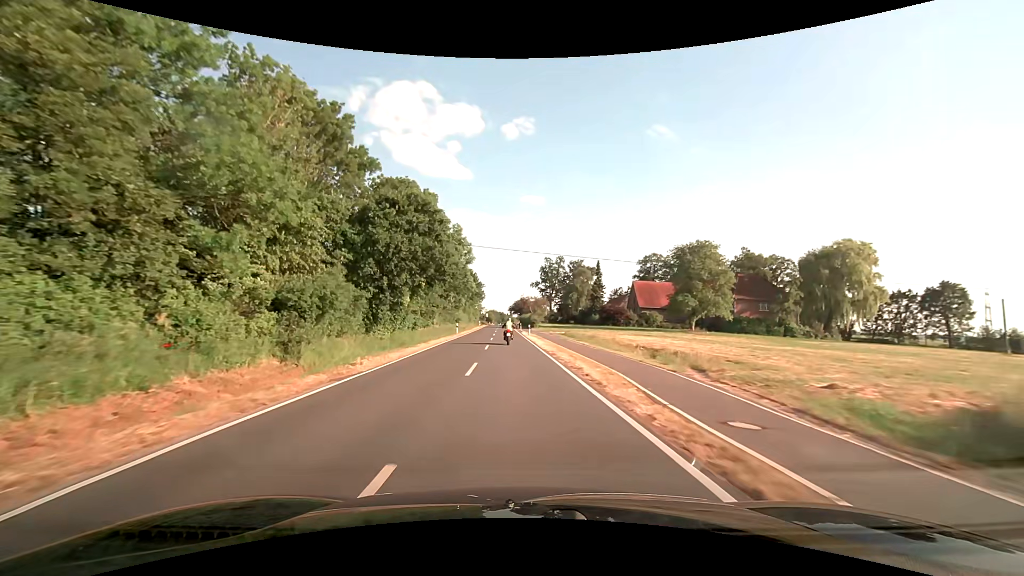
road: tertiary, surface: asphalt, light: Day
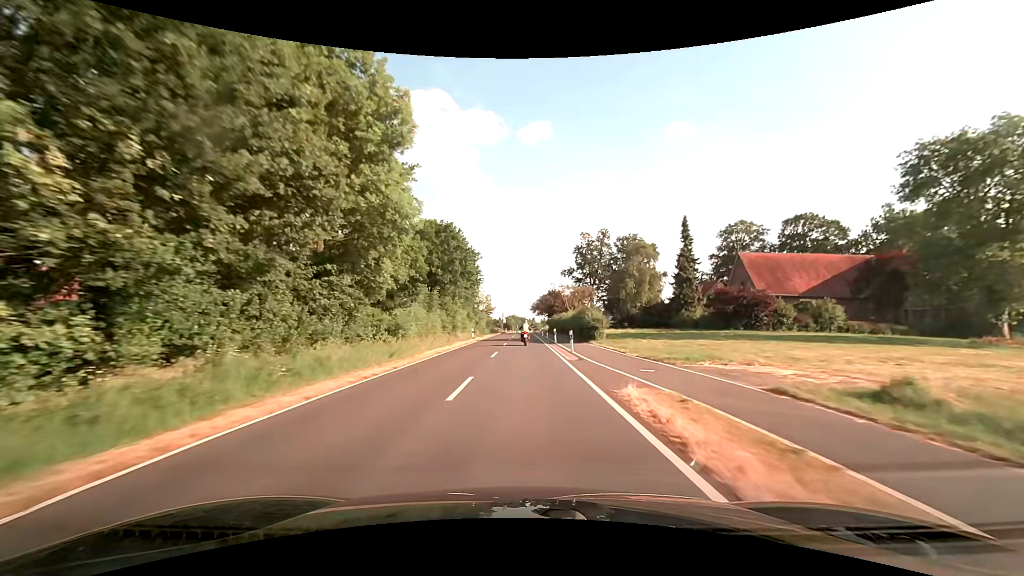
(-2.0, +52.0) m; -3°
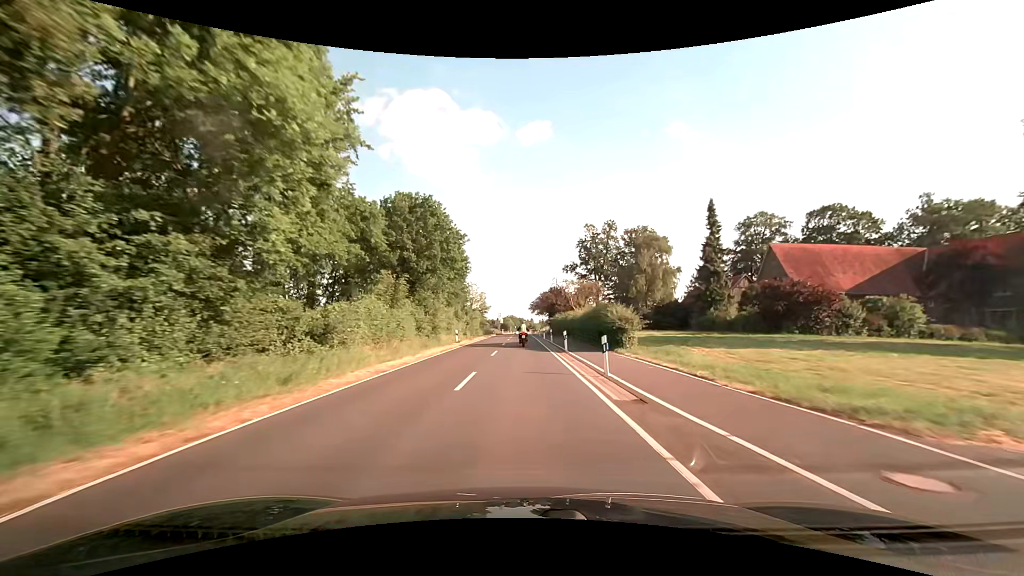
(0.0, +10.5) m; 0°
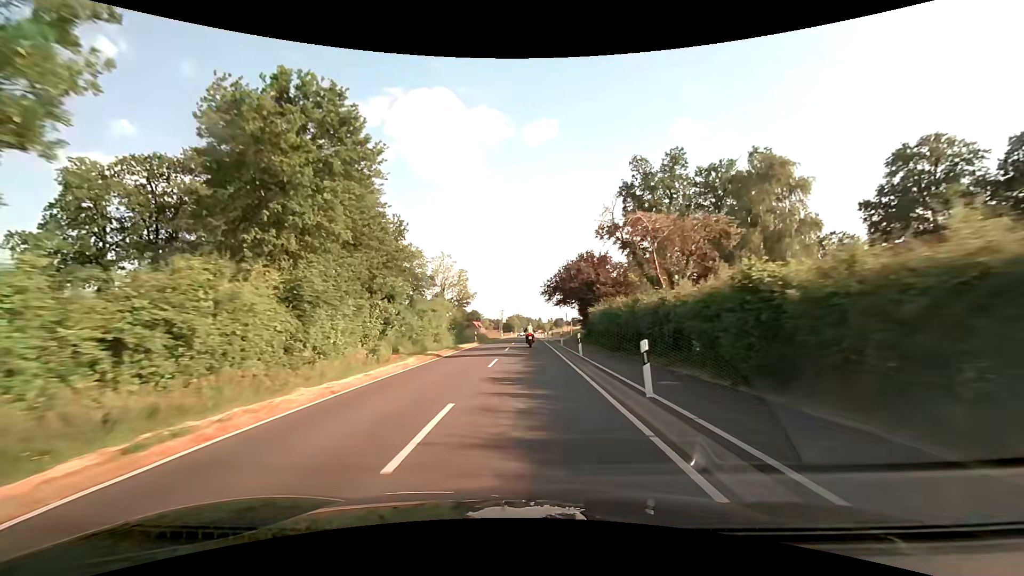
(0.0, +41.7) m; -1°
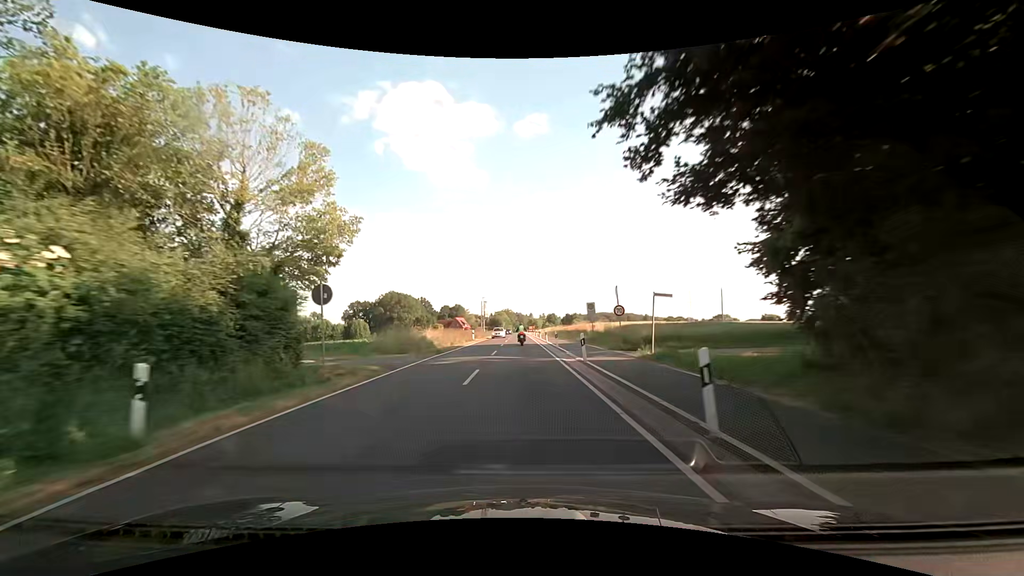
(+0.2, +41.2) m; +1°
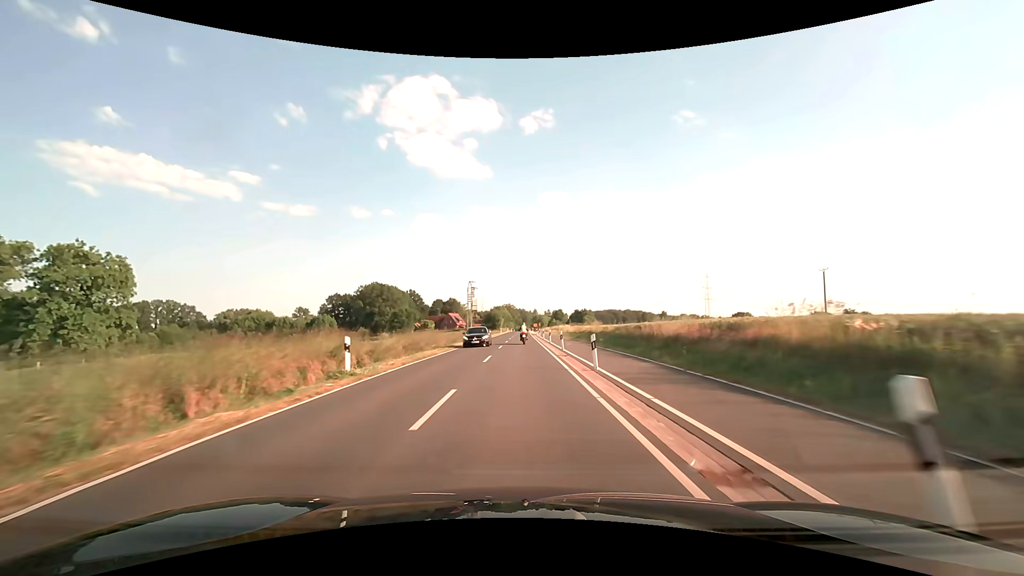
(0.0, +41.0) m; 0°
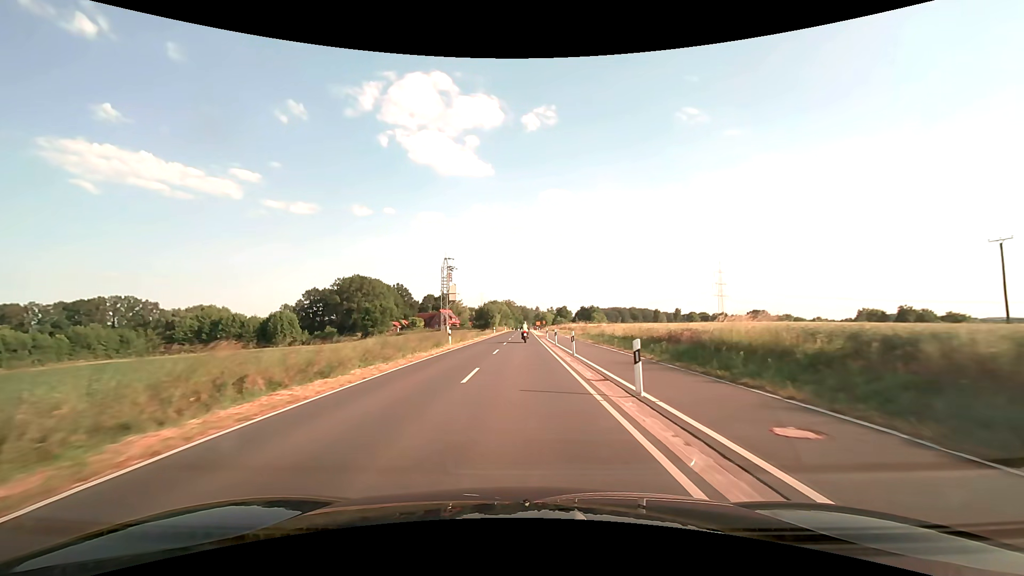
(-0.2, +30.8) m; 0°
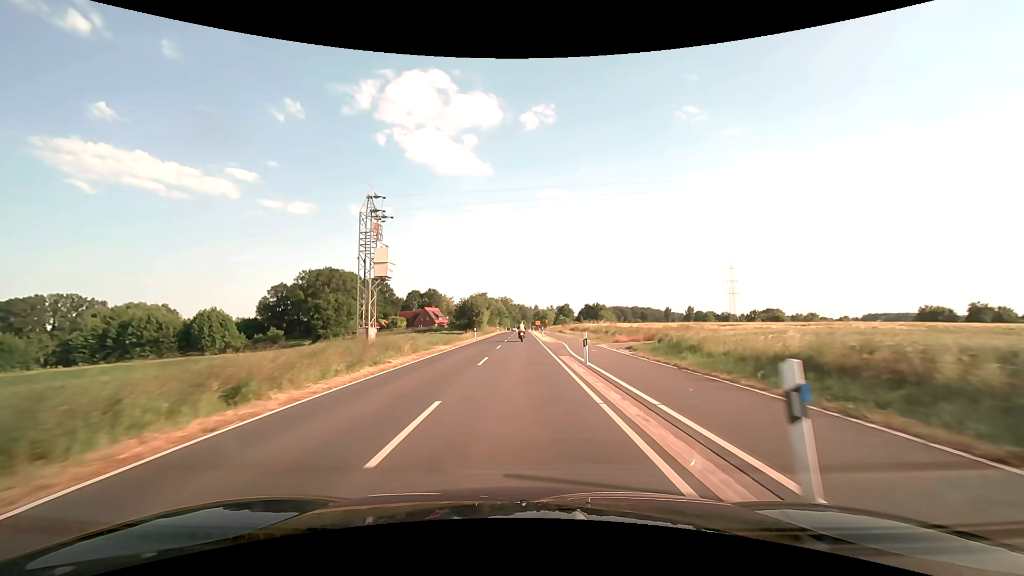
(+0.1, +30.9) m; 0°
(0, +10) (0, +20) (0, +30) (0, +40) (0, +50) (0, +60) (0, +70) (0, +80) (0, +90) (0, +100) m
